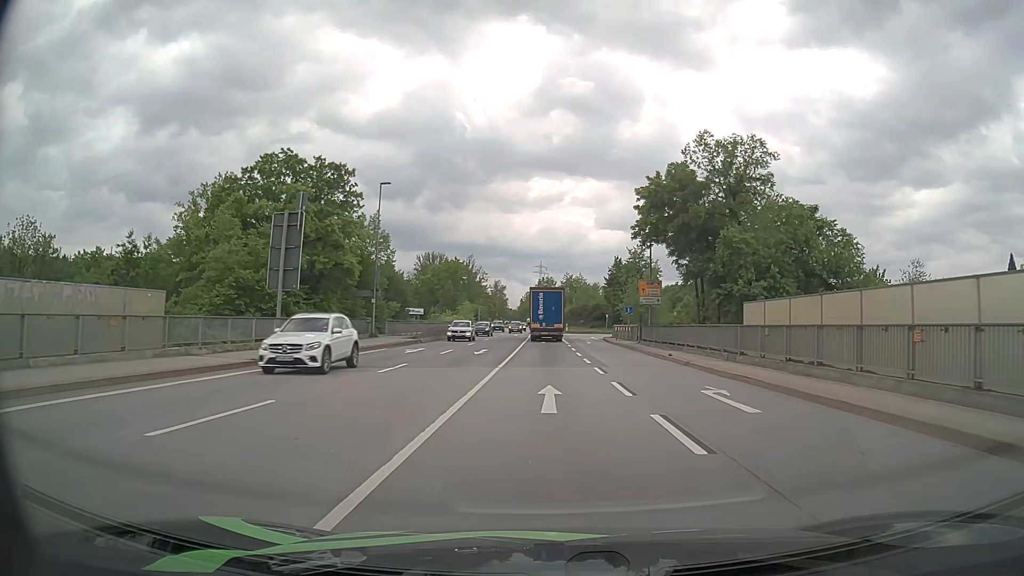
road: primary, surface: asphalt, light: Day
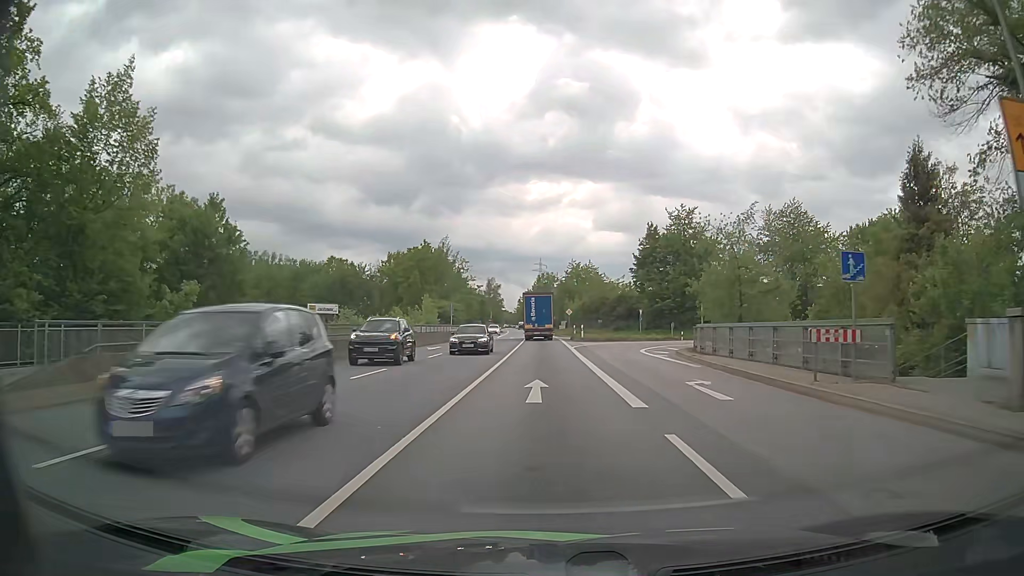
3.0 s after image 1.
(+0.1, +37.7) m; 0°
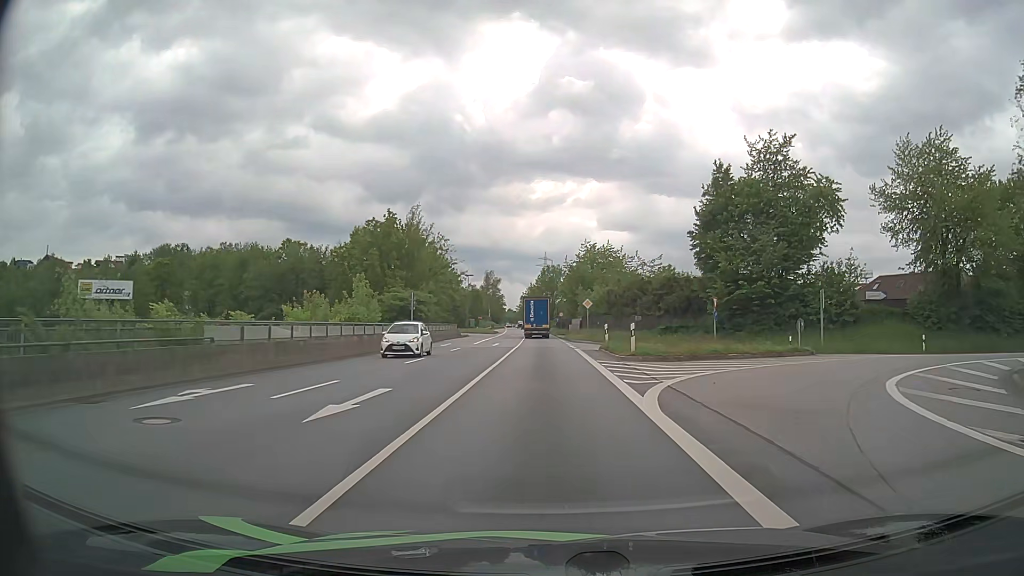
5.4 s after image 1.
(-0.1, +29.1) m; 0°
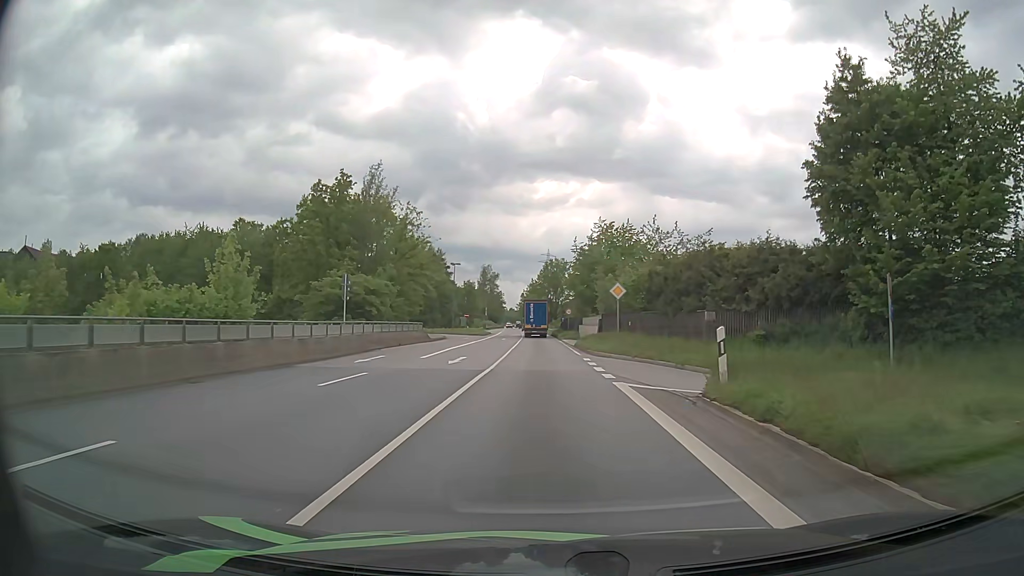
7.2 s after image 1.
(-0.1, +21.2) m; 0°
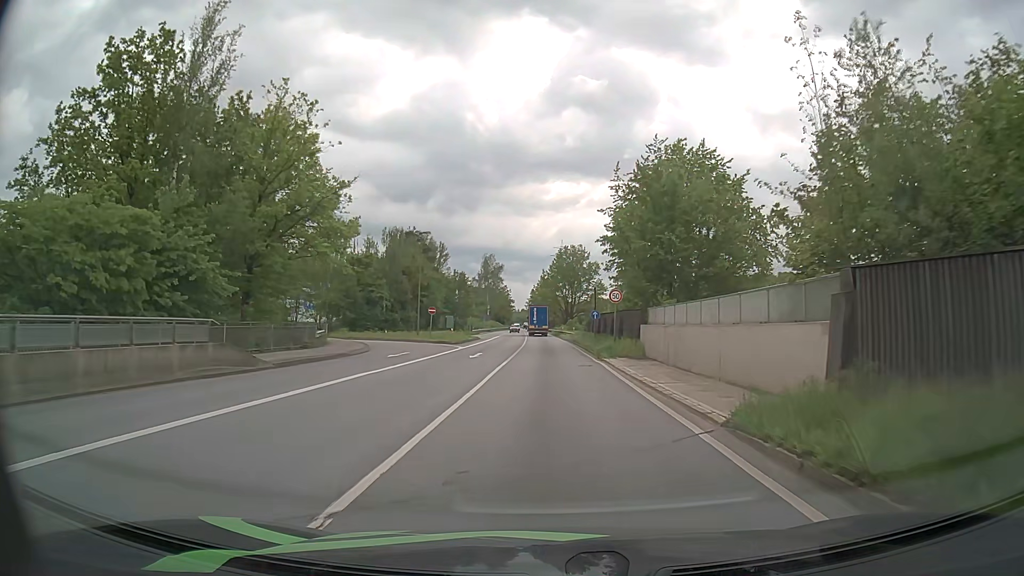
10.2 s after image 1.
(-0.4, +34.9) m; -1°
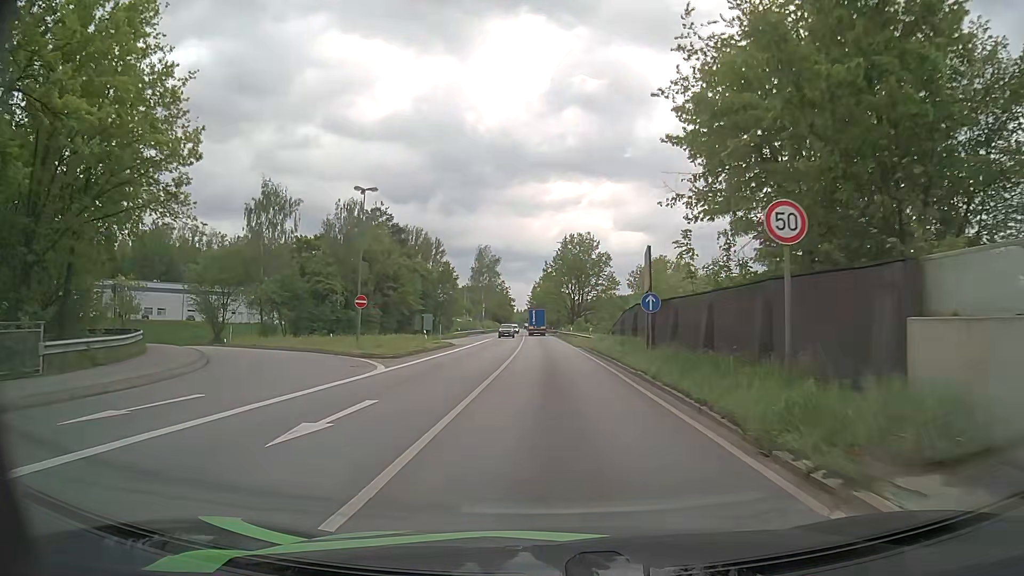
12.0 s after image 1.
(-0.1, +21.6) m; 0°
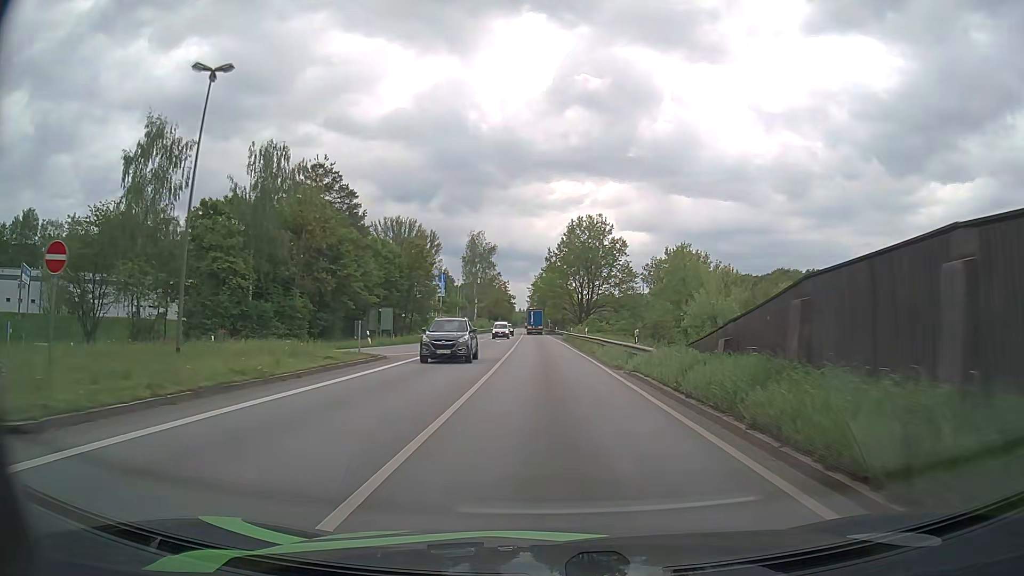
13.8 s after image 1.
(-0.1, +22.3) m; -1°
